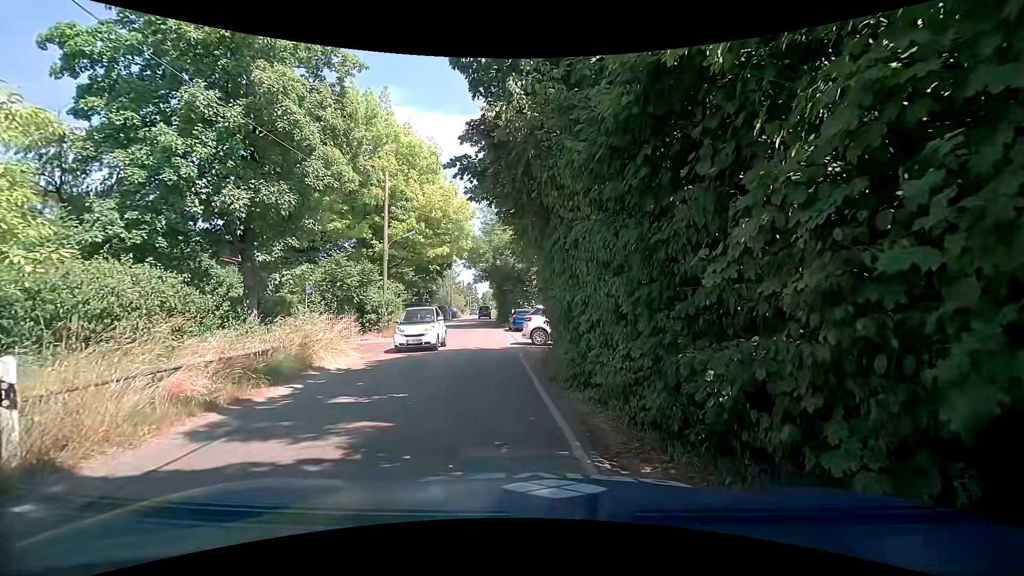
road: unclassified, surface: asphalt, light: Day
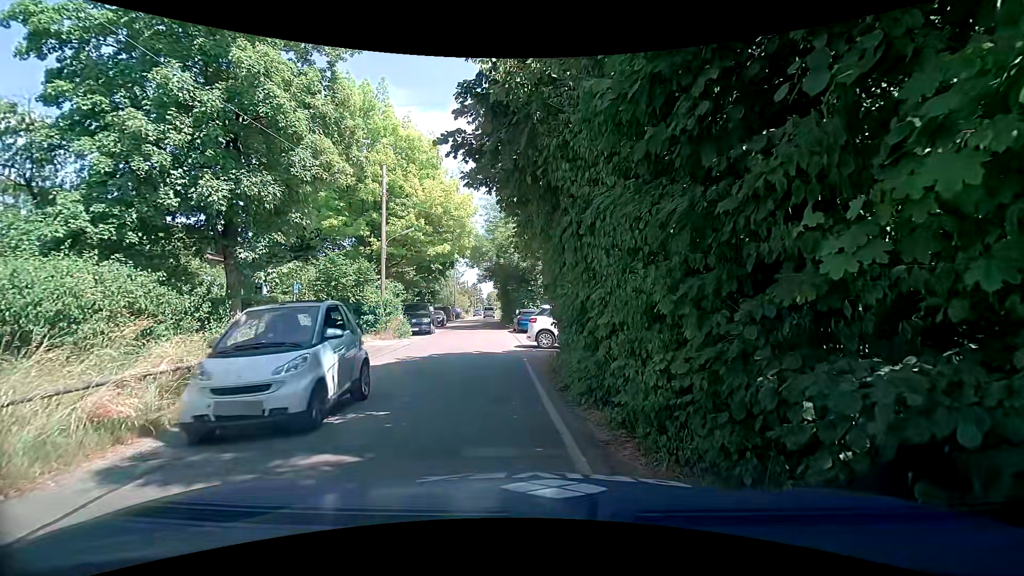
(0.0, +1.3) m; 0°
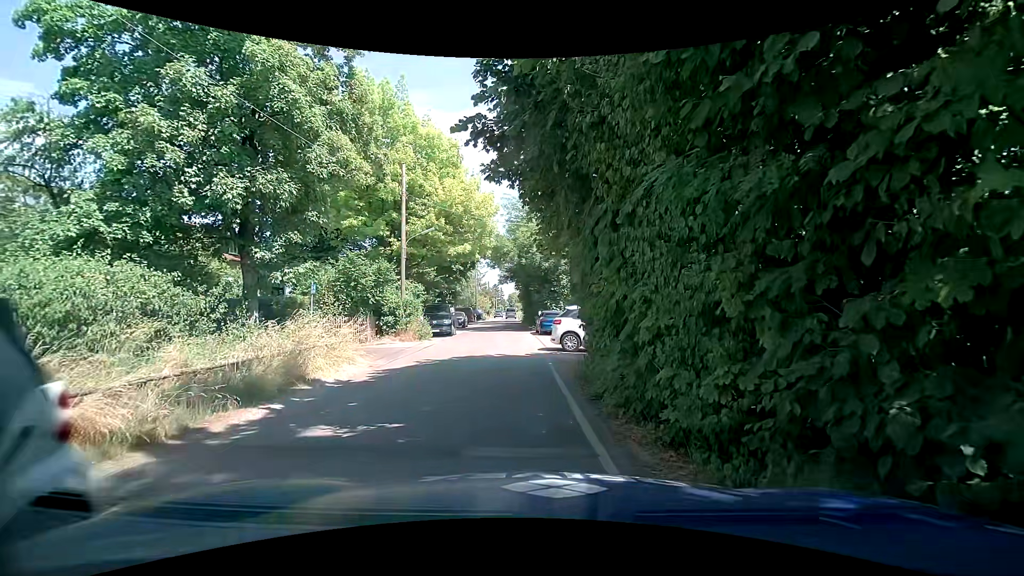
(0.0, +0.7) m; -3°
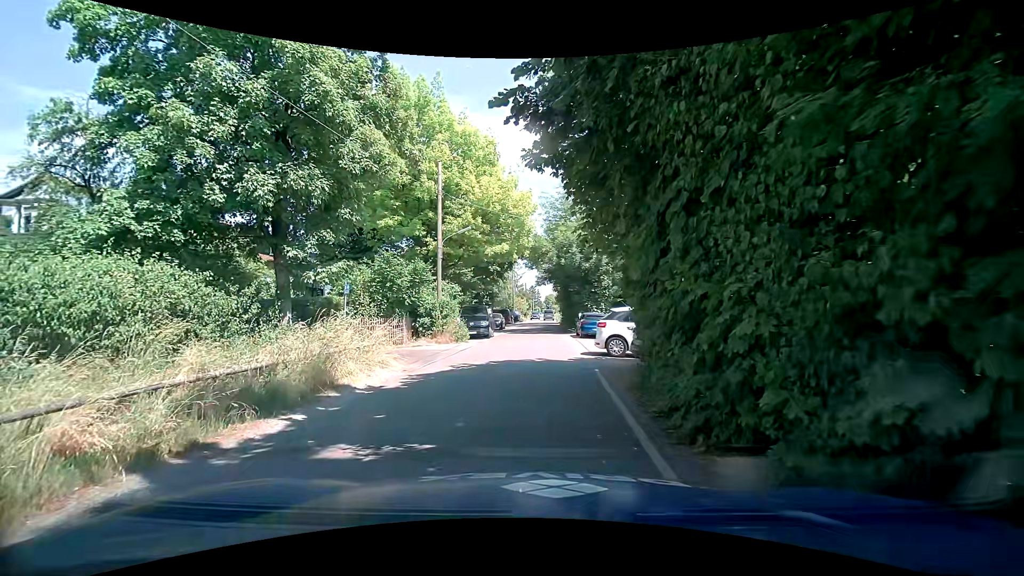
(0.0, +1.0) m; -7°
